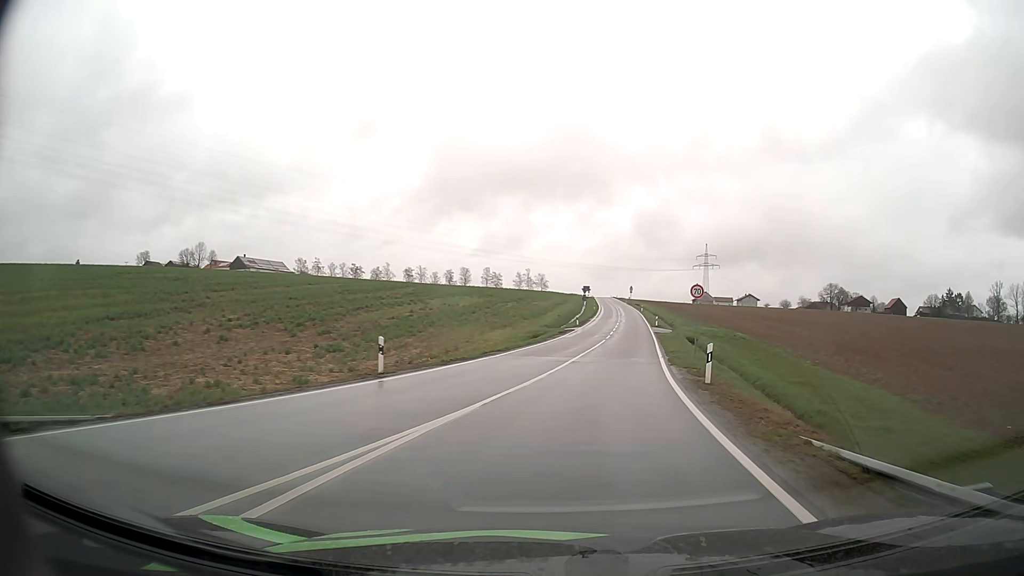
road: tertiary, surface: asphalt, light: Day
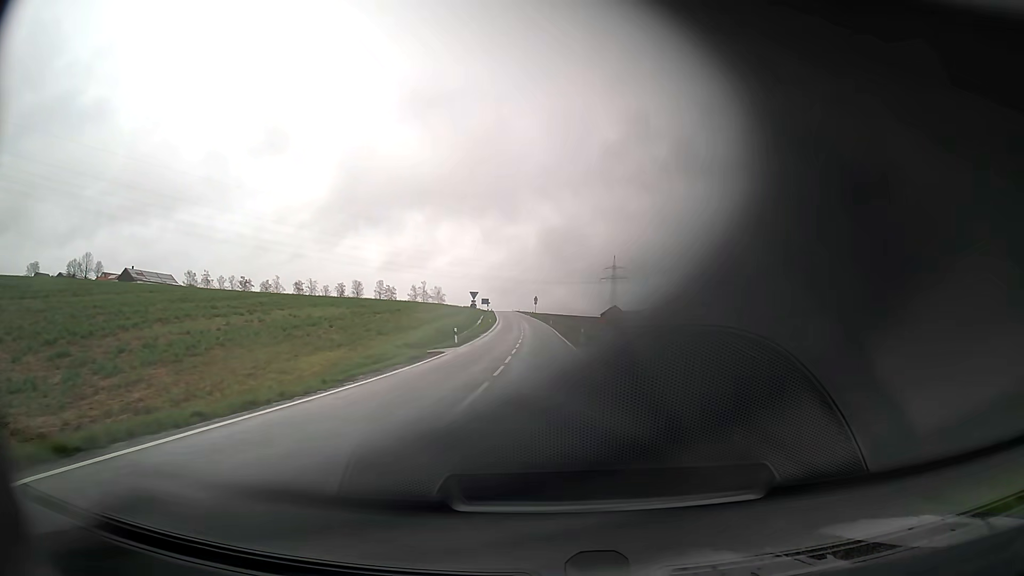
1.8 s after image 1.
(+2.4, +25.0) m; +8°
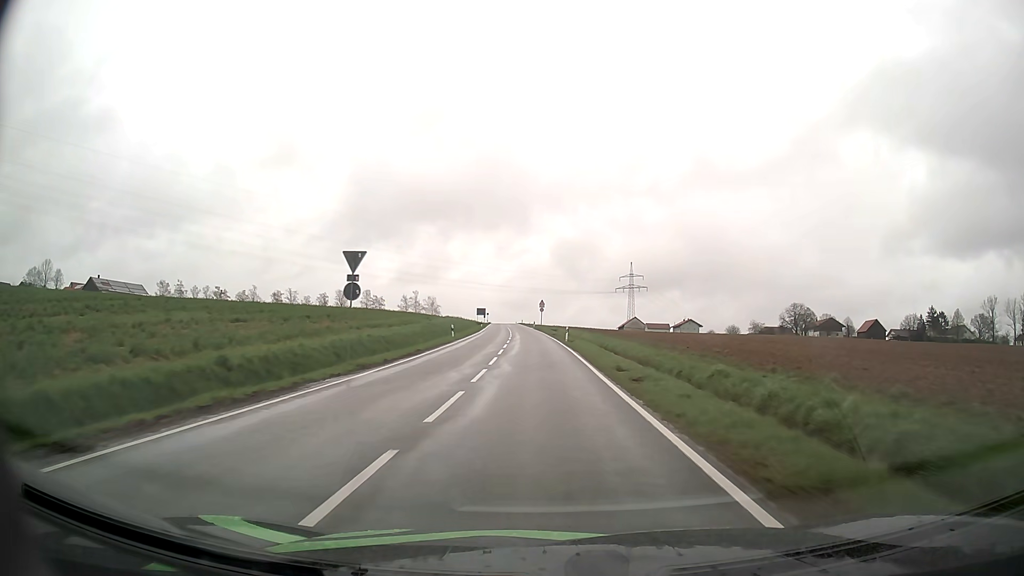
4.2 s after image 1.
(-0.2, +41.4) m; -1°
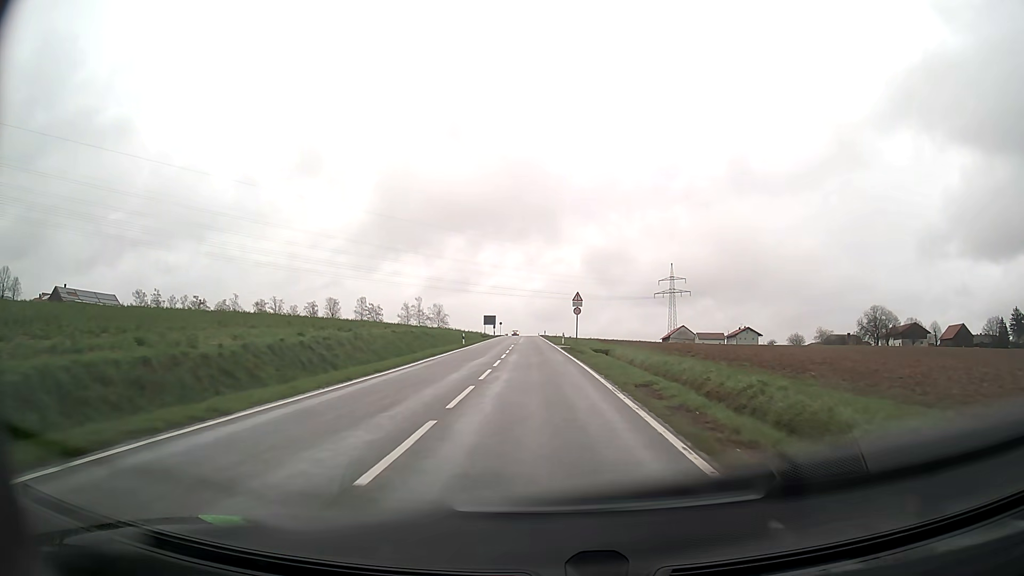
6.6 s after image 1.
(-1.1, +47.7) m; -2°
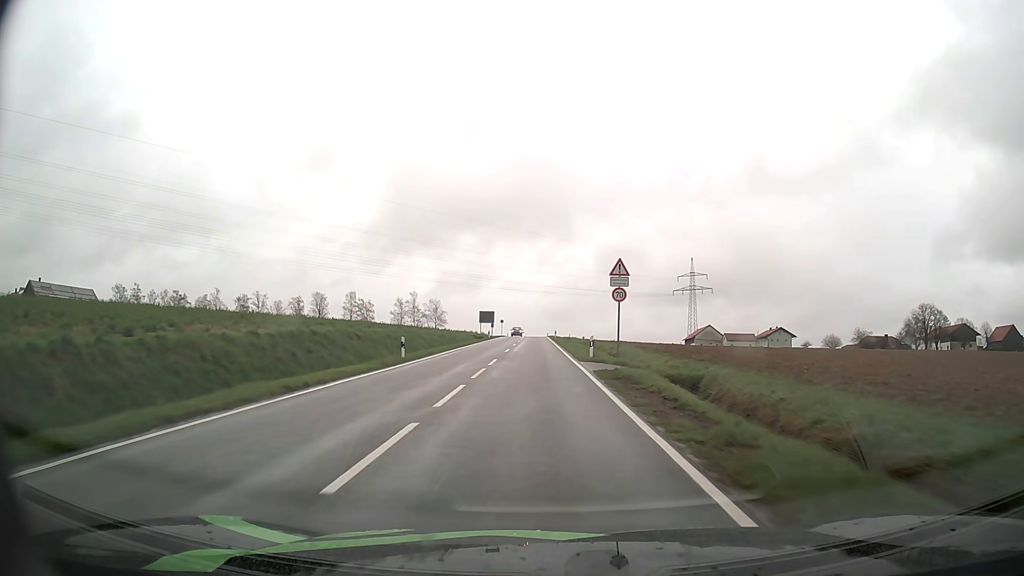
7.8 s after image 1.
(-0.2, +25.2) m; -1°
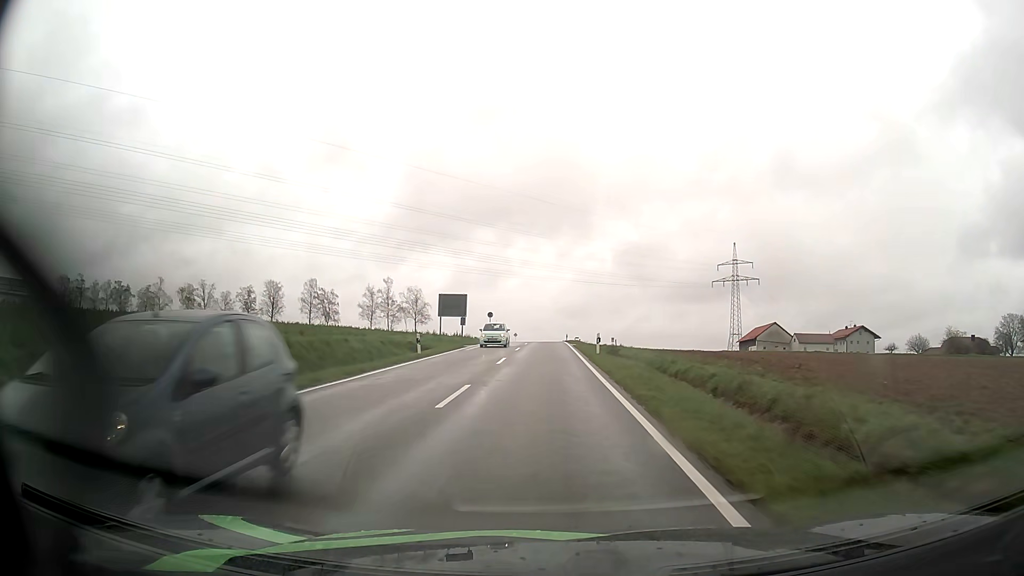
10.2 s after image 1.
(-0.6, +50.2) m; -1°
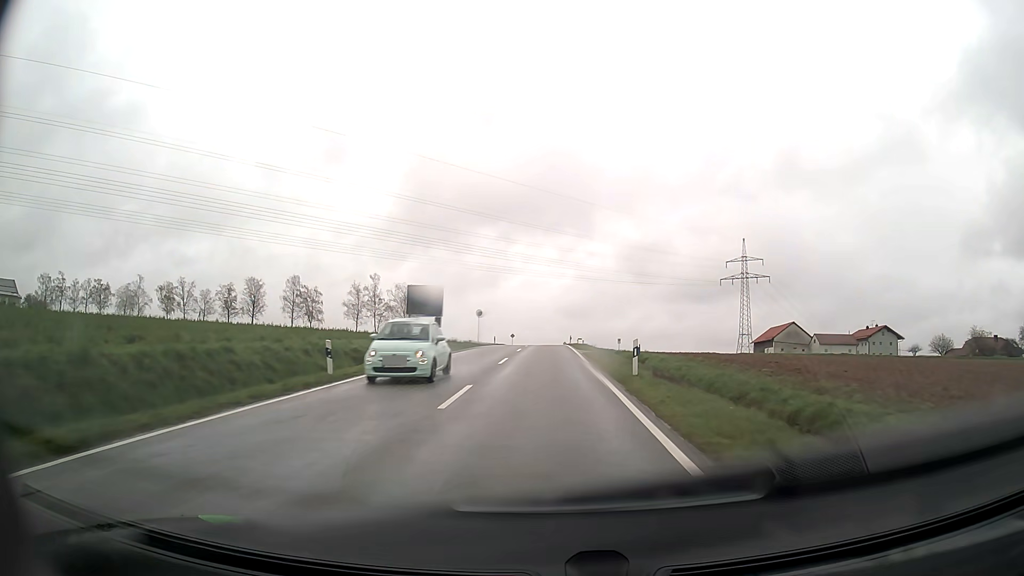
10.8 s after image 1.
(0.0, +12.4) m; 0°
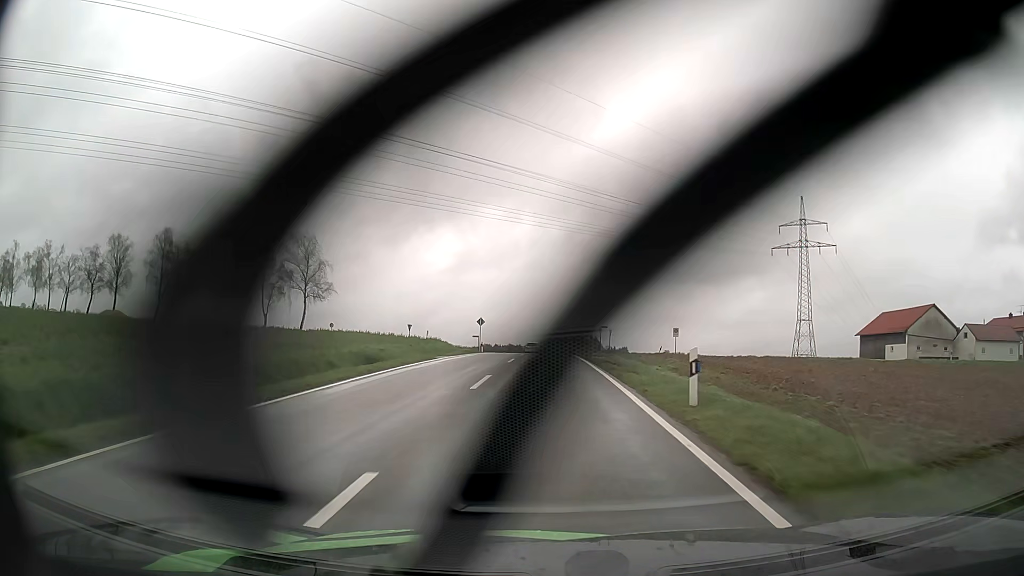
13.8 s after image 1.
(0.0, +58.4) m; 0°
